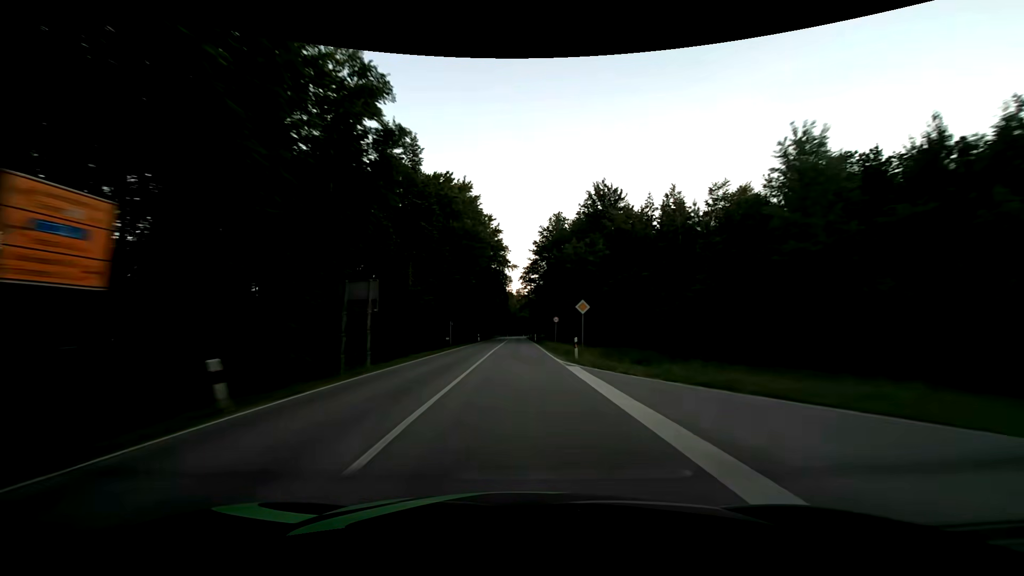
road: secondary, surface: asphalt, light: Day
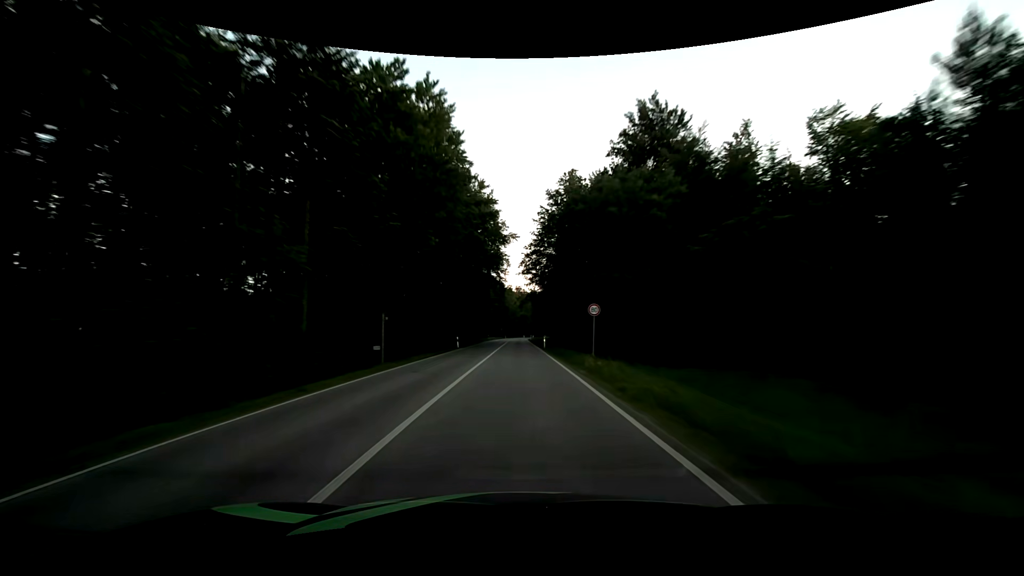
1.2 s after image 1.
(-0.1, +25.1) m; 0°
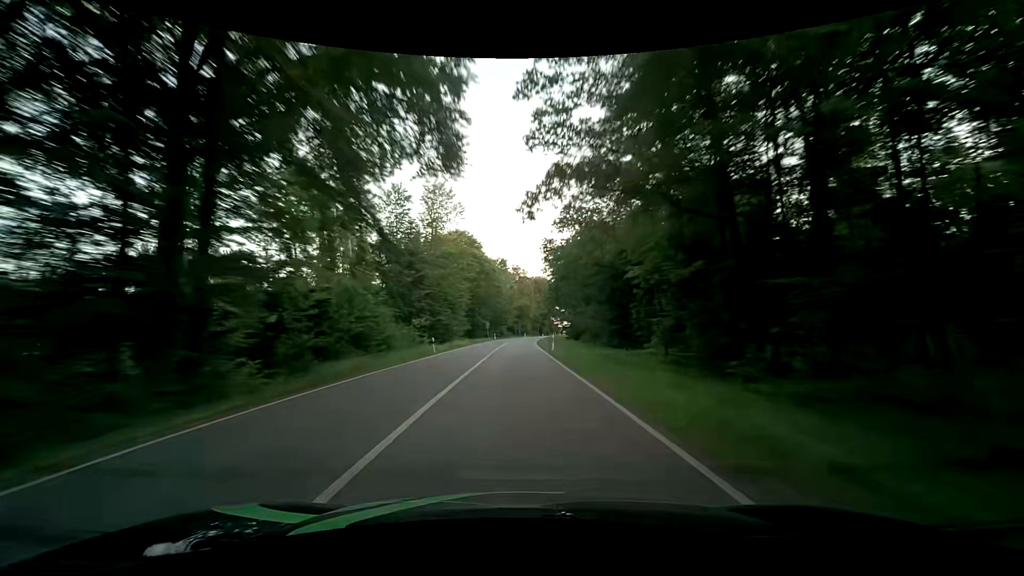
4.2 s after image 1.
(+0.1, +62.8) m; 0°
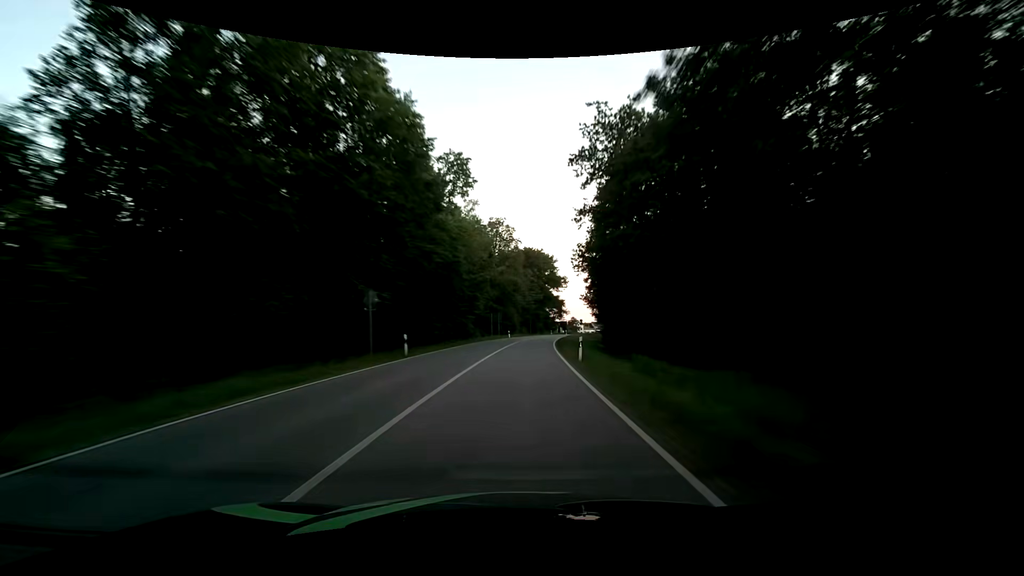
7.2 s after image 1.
(+0.7, +62.4) m; +2°
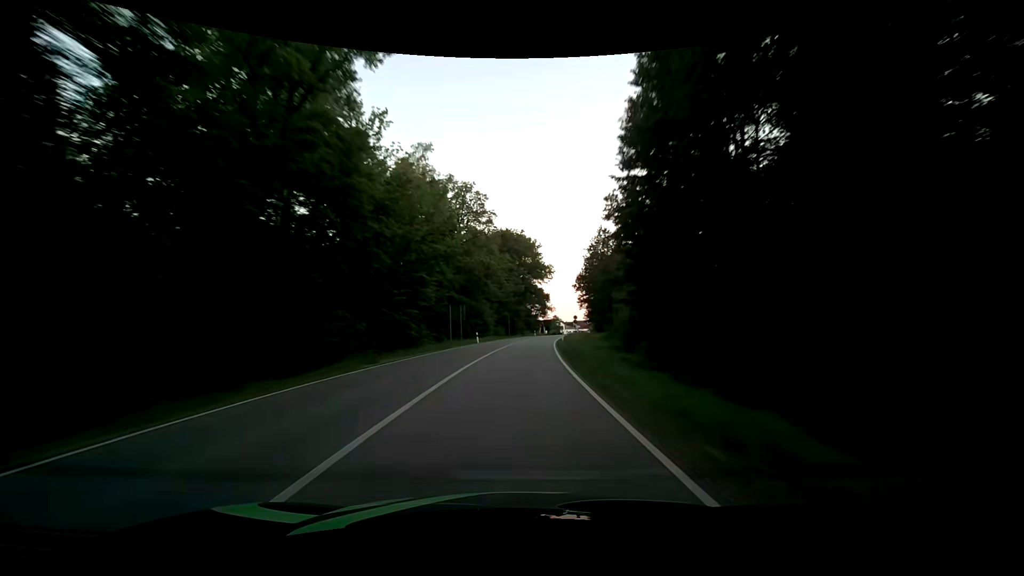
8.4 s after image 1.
(+0.4, +23.8) m; +3°
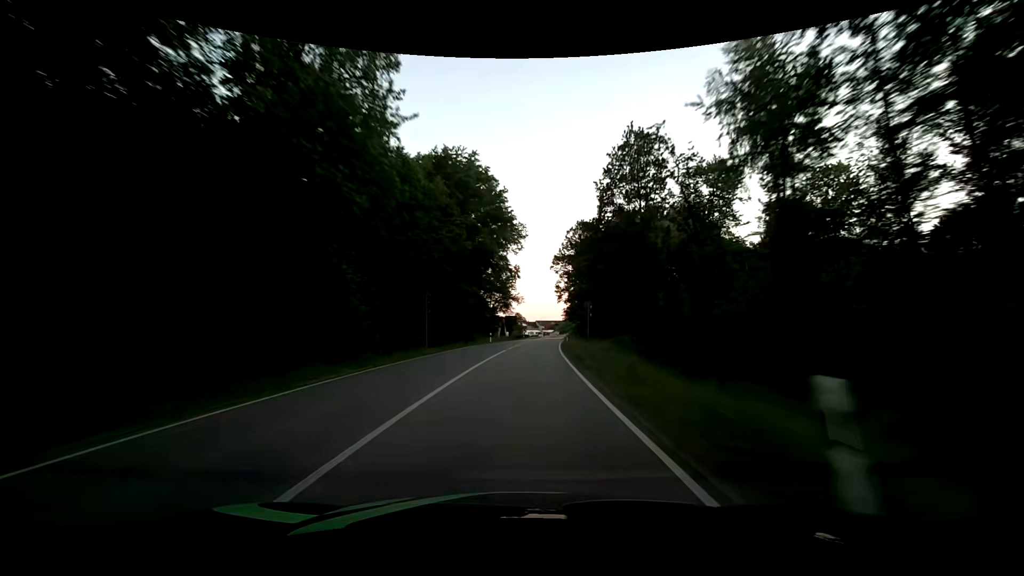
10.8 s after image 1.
(+1.3, +44.4) m; +5°
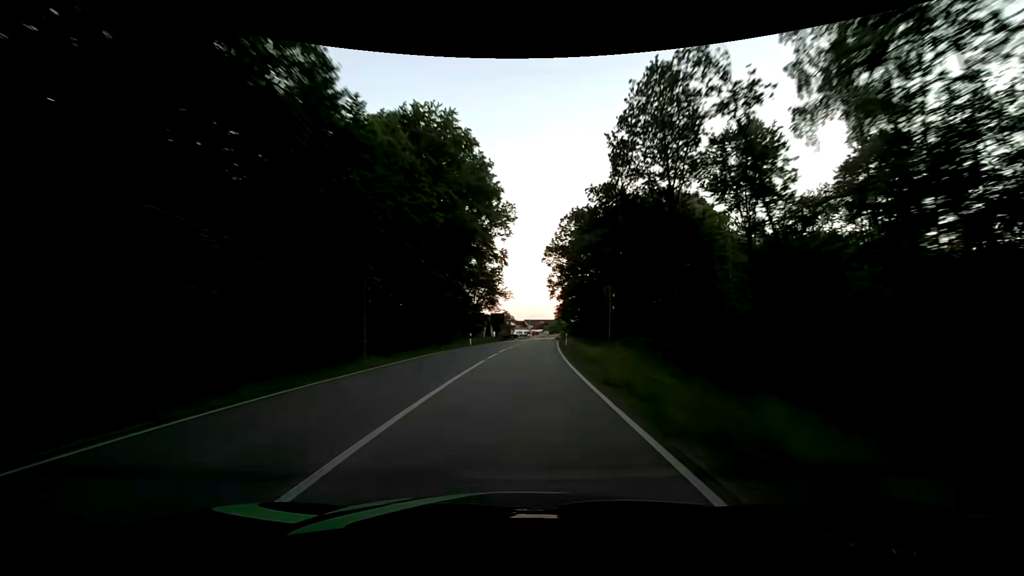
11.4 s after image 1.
(0.0, +10.5) m; +1°
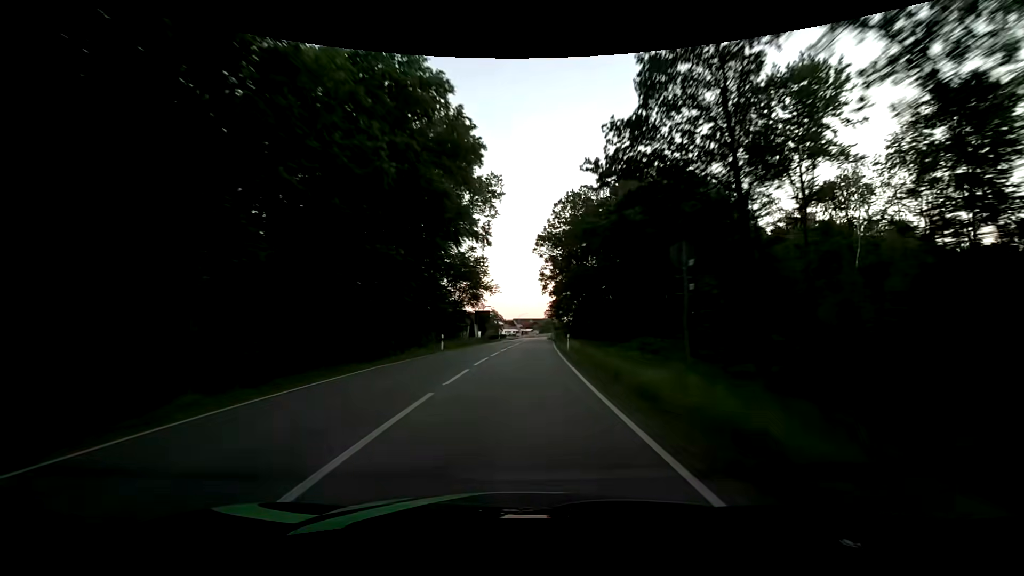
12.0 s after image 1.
(+0.1, +10.2) m; +2°
(0, +10) (0, +20) (0, +30) (+1, +40) (+1, +50) (+2, +60) (+2, +70) (+2, +80) (+3, +90) (+3, +100) m
